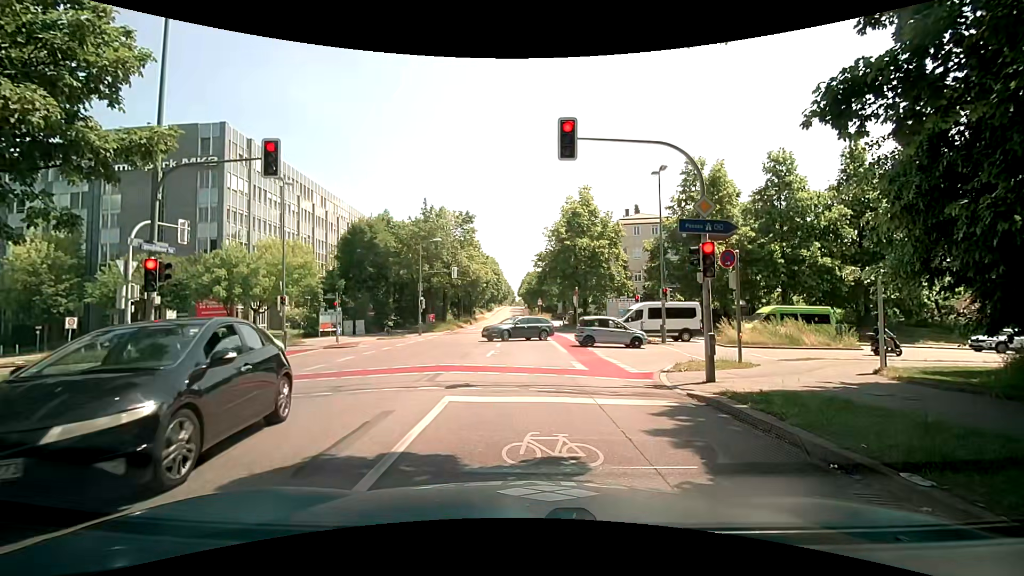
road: tertiary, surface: asphalt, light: Day
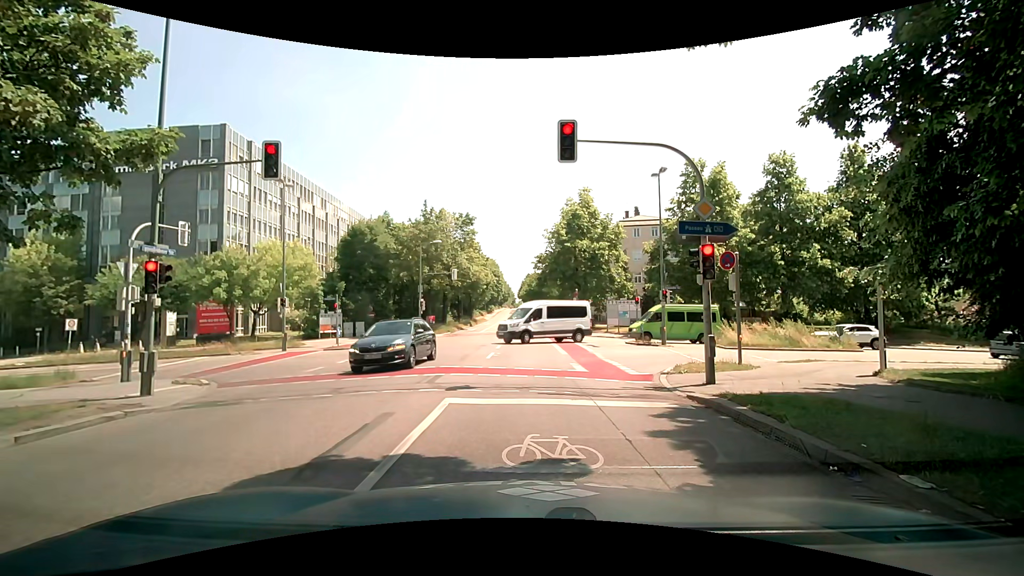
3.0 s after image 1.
(0.0, +0.1) m; 0°
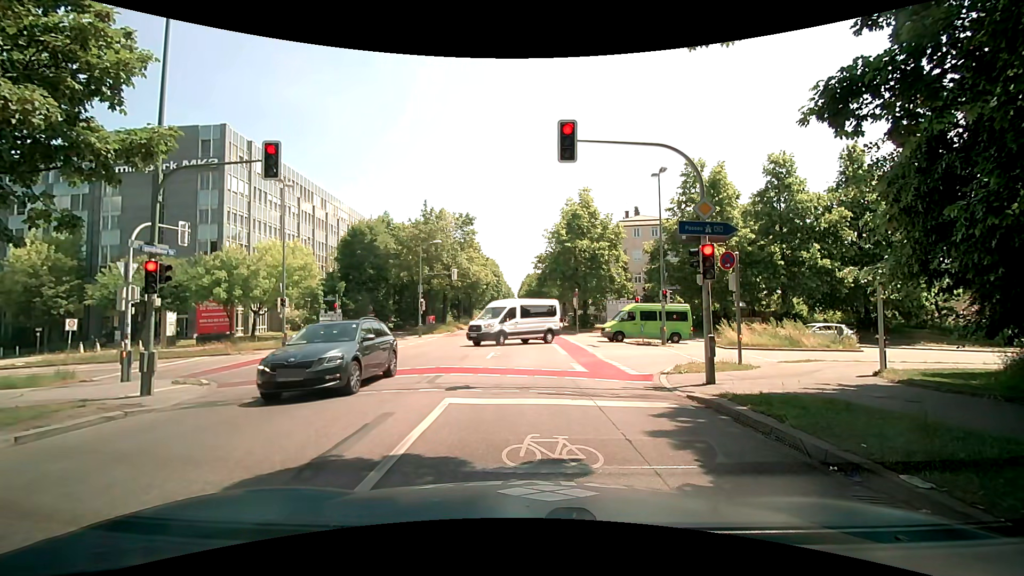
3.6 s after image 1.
(0.0, 0.0) m; 0°
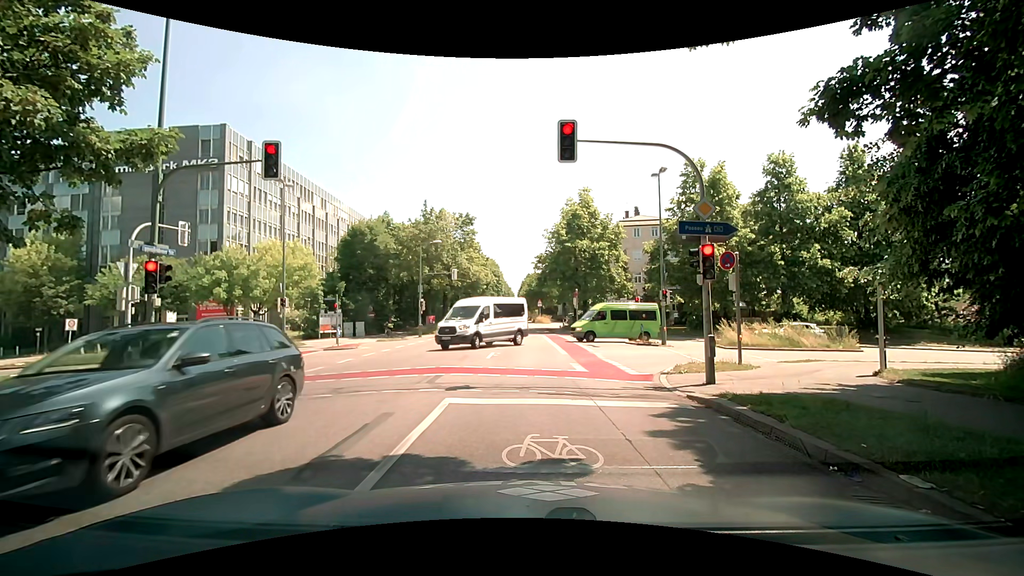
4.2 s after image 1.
(0.0, 0.0) m; 0°
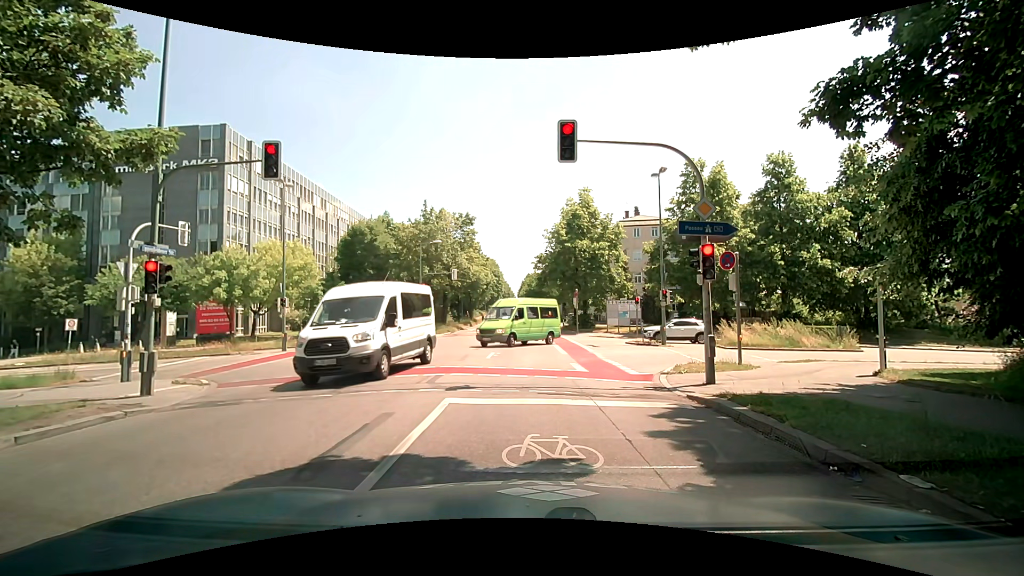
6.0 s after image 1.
(0.0, 0.0) m; 0°
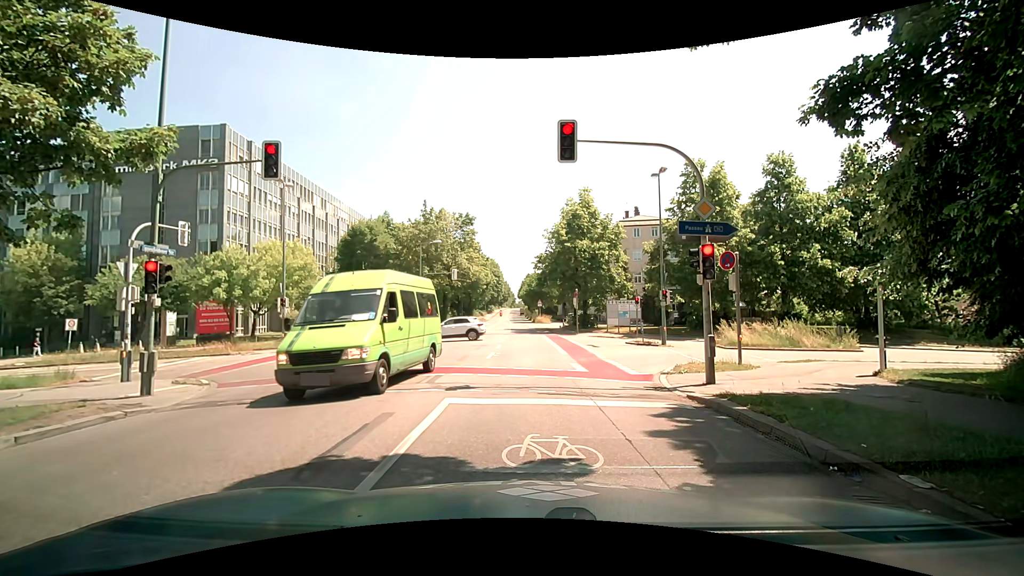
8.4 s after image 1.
(0.0, 0.0) m; 0°
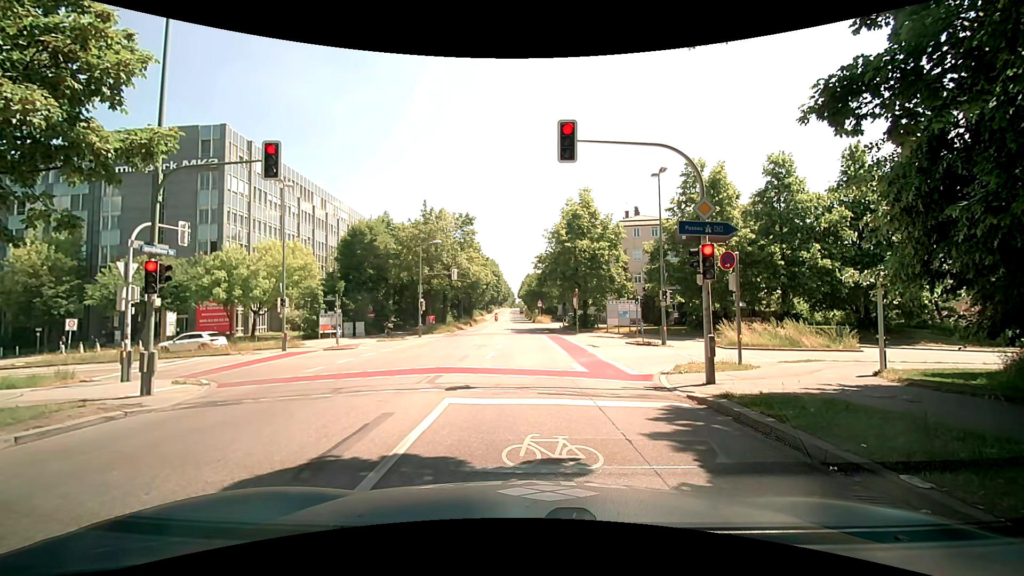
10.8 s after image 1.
(0.0, 0.0) m; 0°
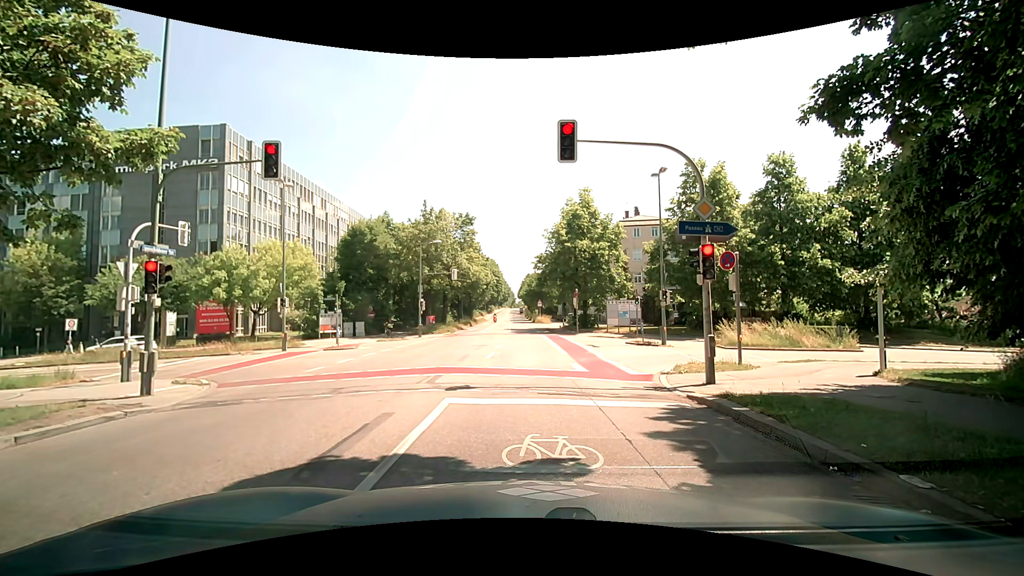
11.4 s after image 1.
(0.0, 0.0) m; 0°
